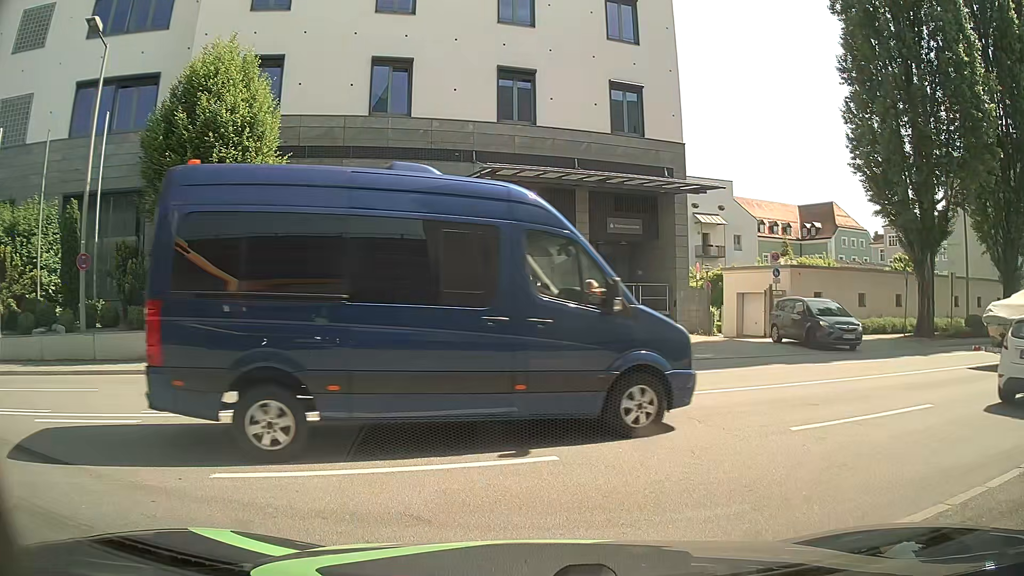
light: Day
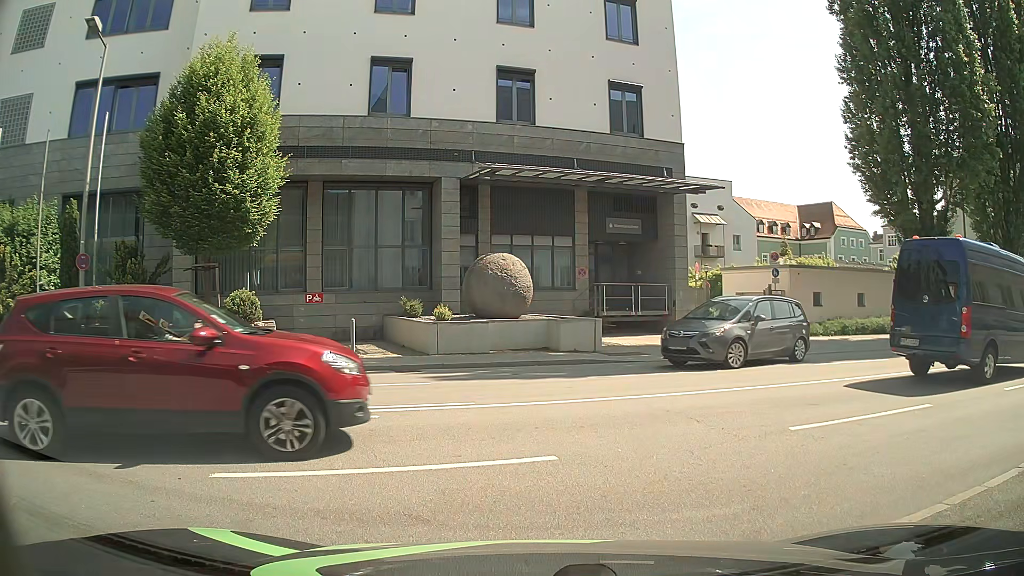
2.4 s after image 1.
(0.0, +0.1) m; 0°
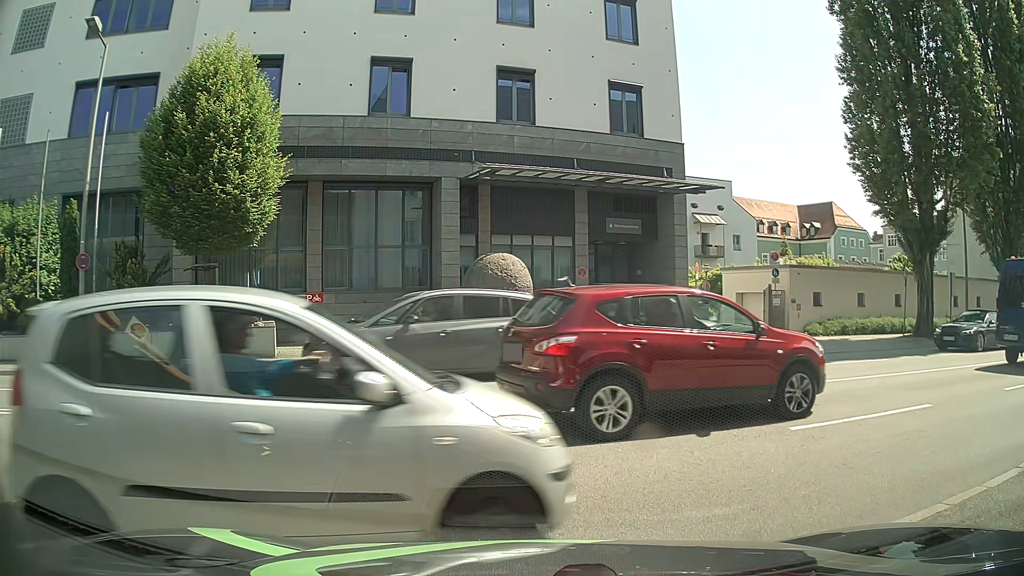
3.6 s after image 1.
(0.0, 0.0) m; 0°
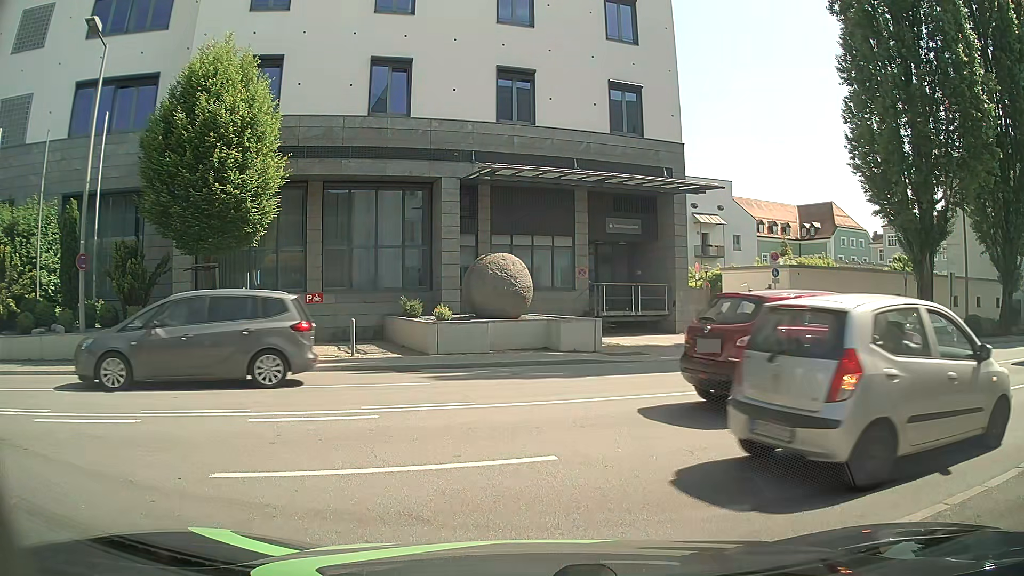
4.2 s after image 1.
(0.0, 0.0) m; 0°
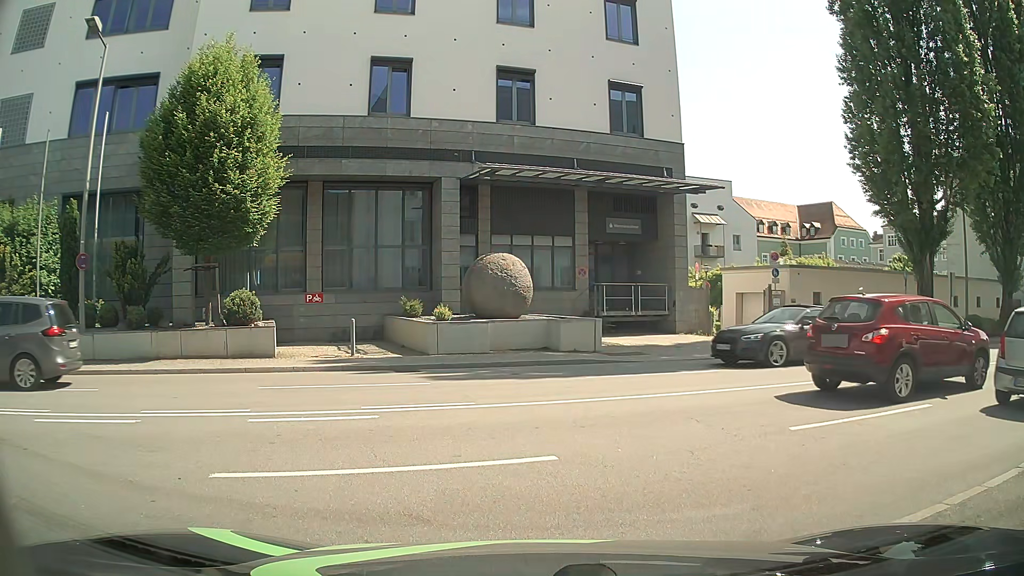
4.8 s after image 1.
(0.0, 0.0) m; 0°
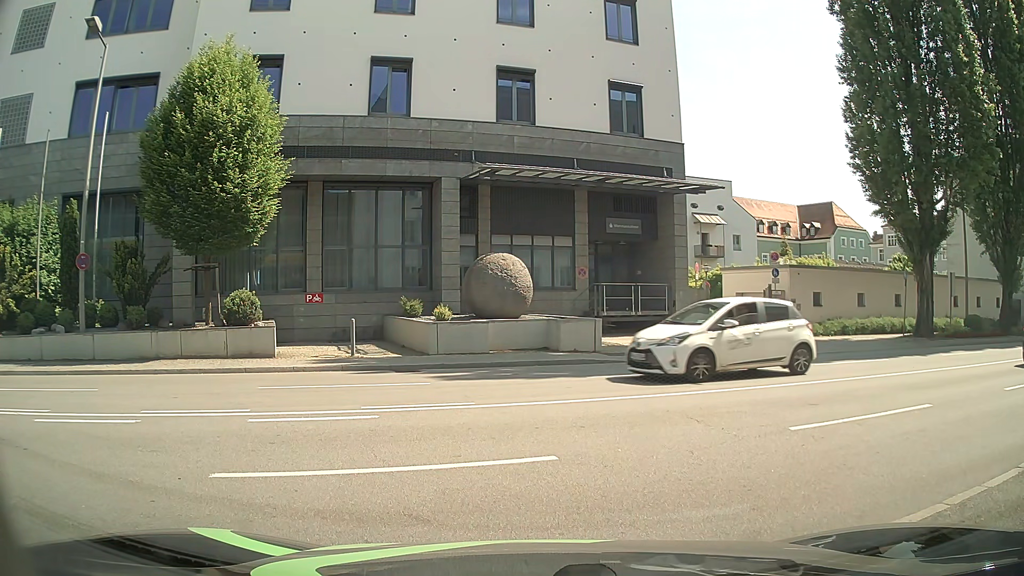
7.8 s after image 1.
(0.0, 0.0) m; 0°
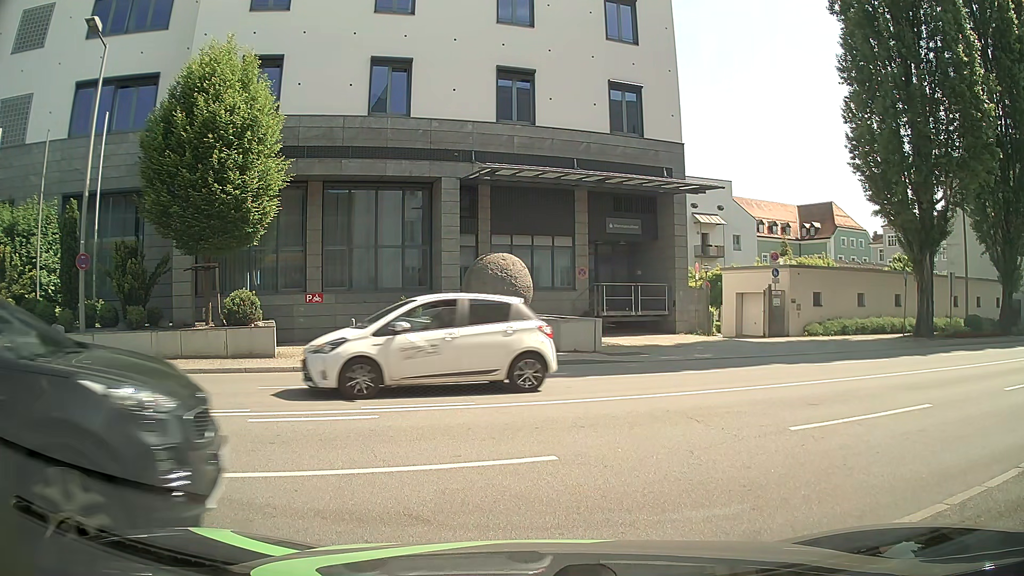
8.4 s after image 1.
(0.0, 0.0) m; 0°
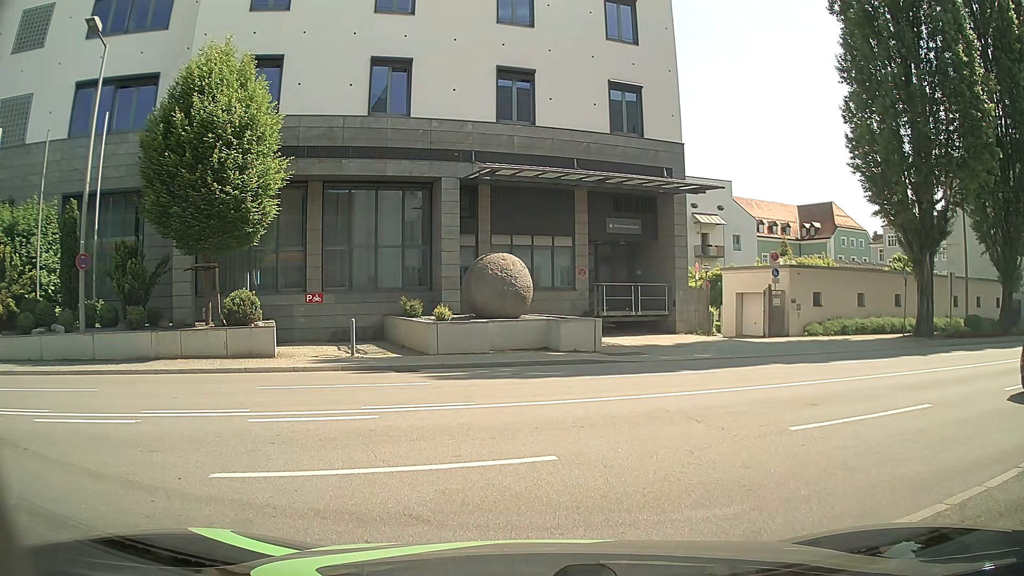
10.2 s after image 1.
(0.0, 0.0) m; 0°
